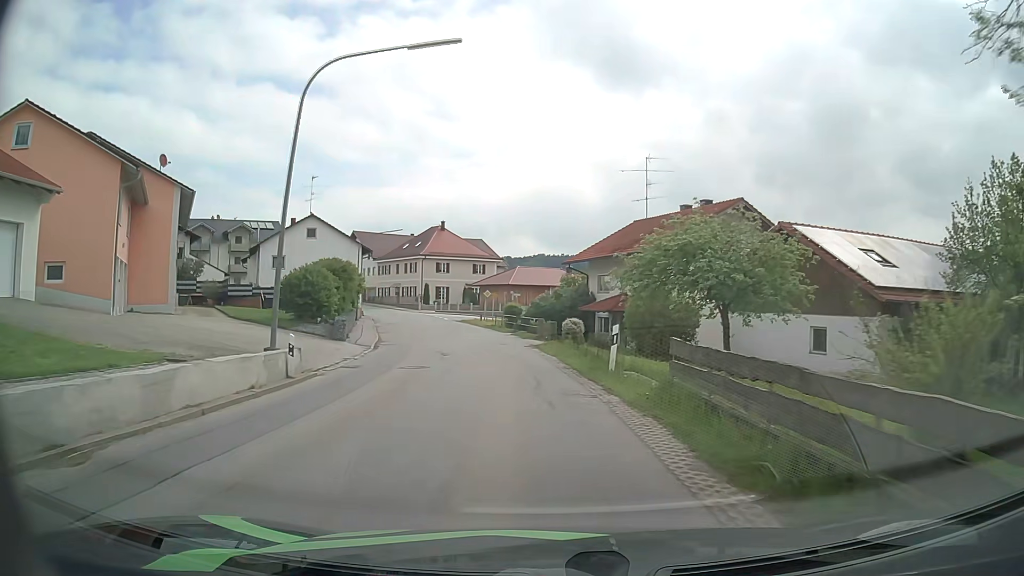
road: secondary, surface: asphalt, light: Day
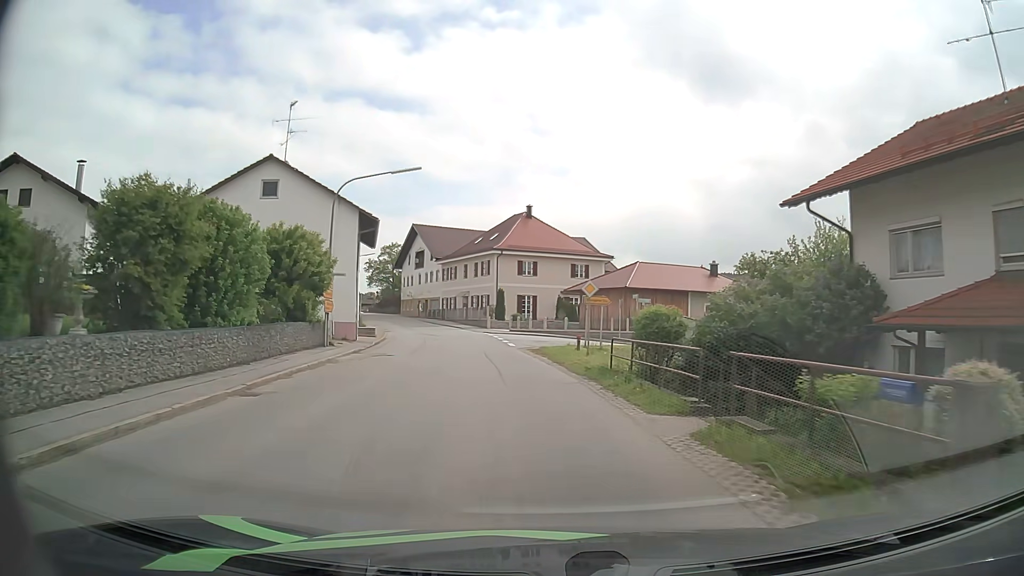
(-2.6, +28.7) m; -10°
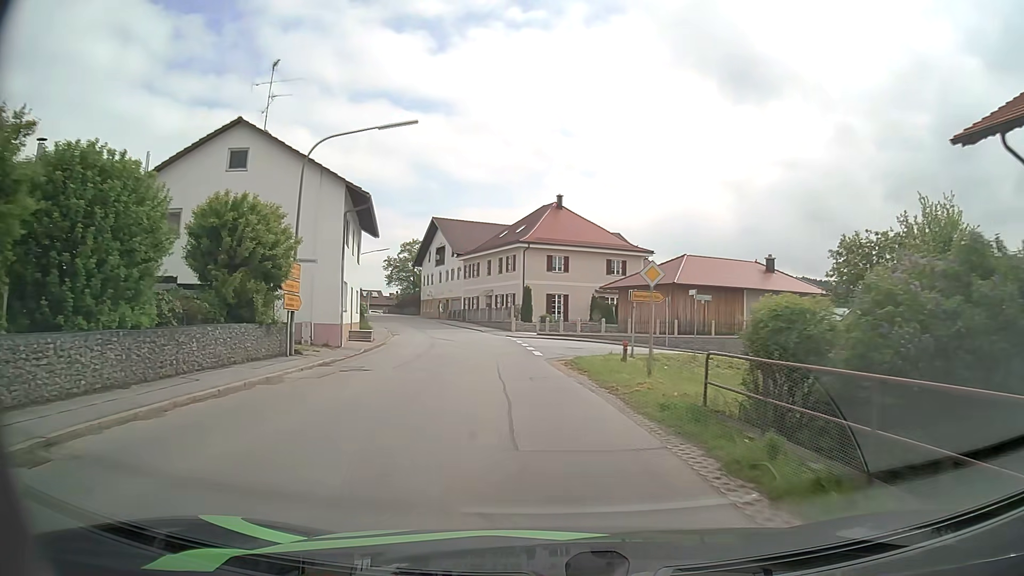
(-0.1, +7.2) m; -2°
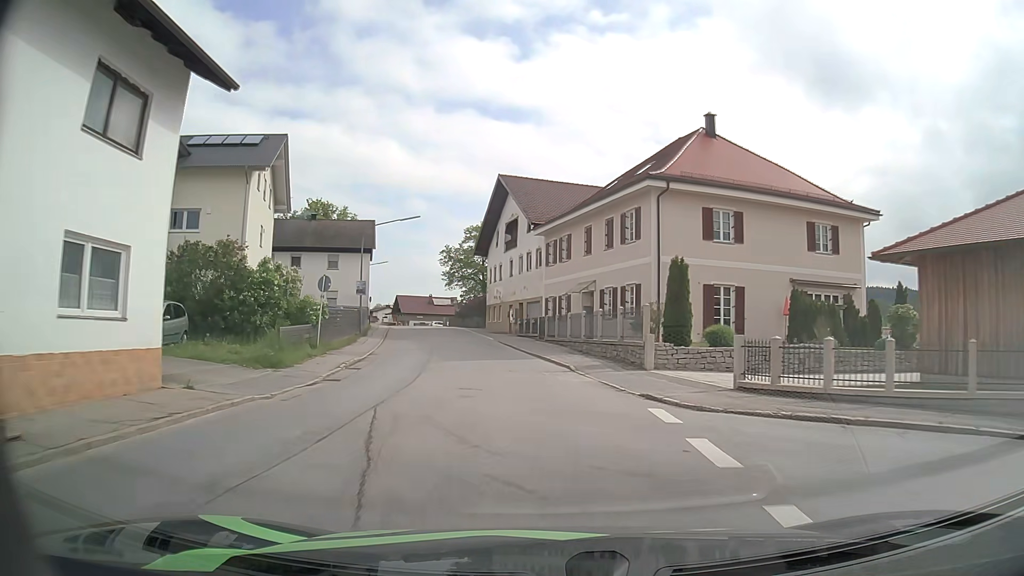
(-2.3, +29.6) m; -8°
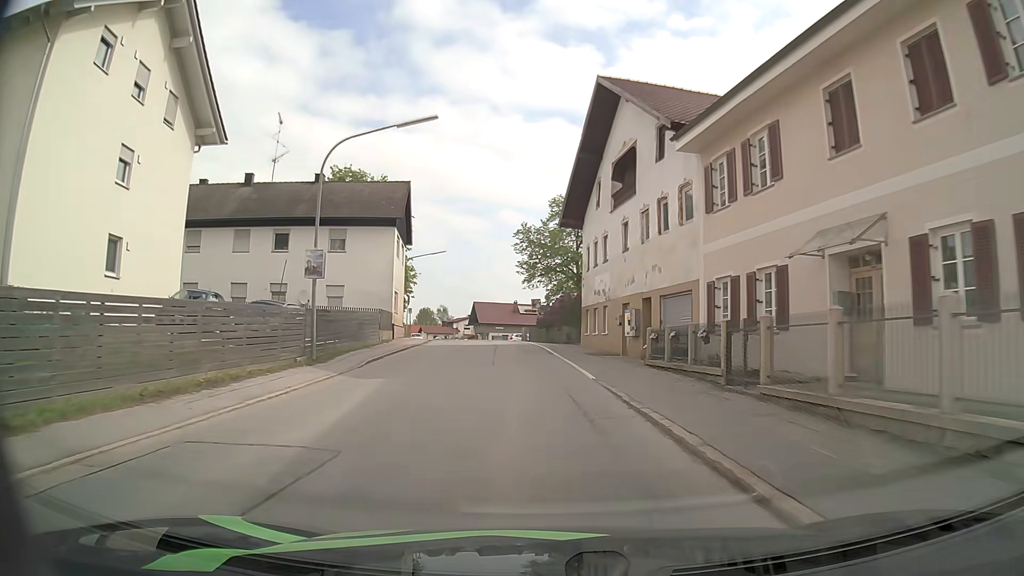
(-1.8, +23.0) m; -9°
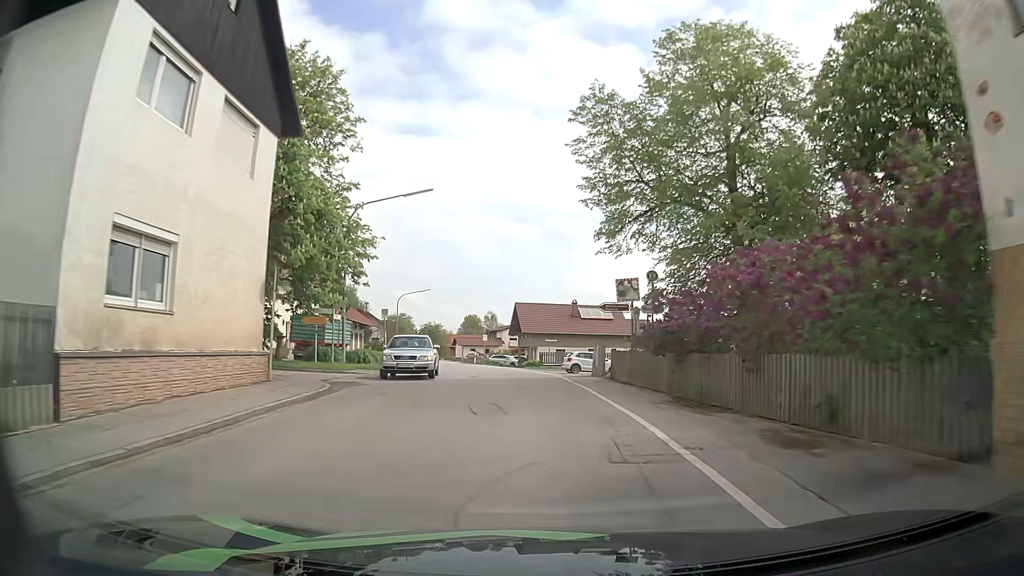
(-1.6, +30.8) m; -4°
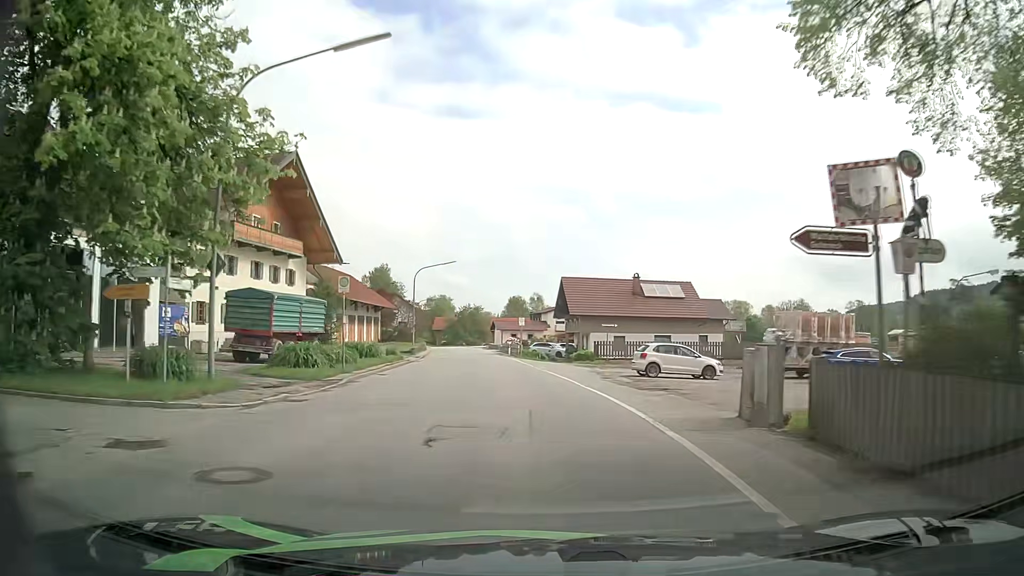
(-0.6, +15.0) m; -5°
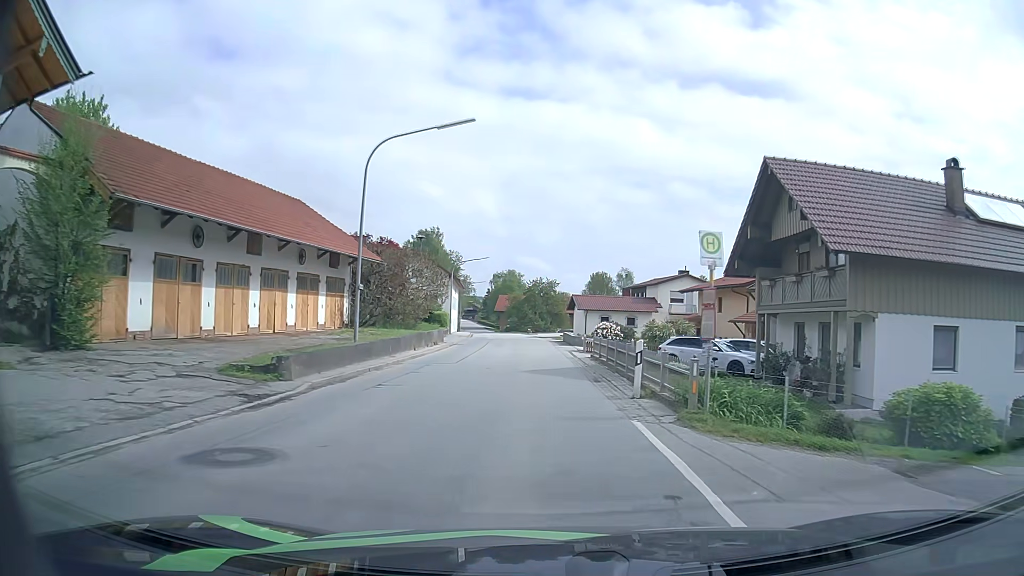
(-2.6, +38.3) m; -6°
(0, +10) (0, +20) (0, +30) (-1, +40) (-1, +50) (-2, +60) (-3, +70) (-4, +80) (-5, +90) (-6, +100) m
